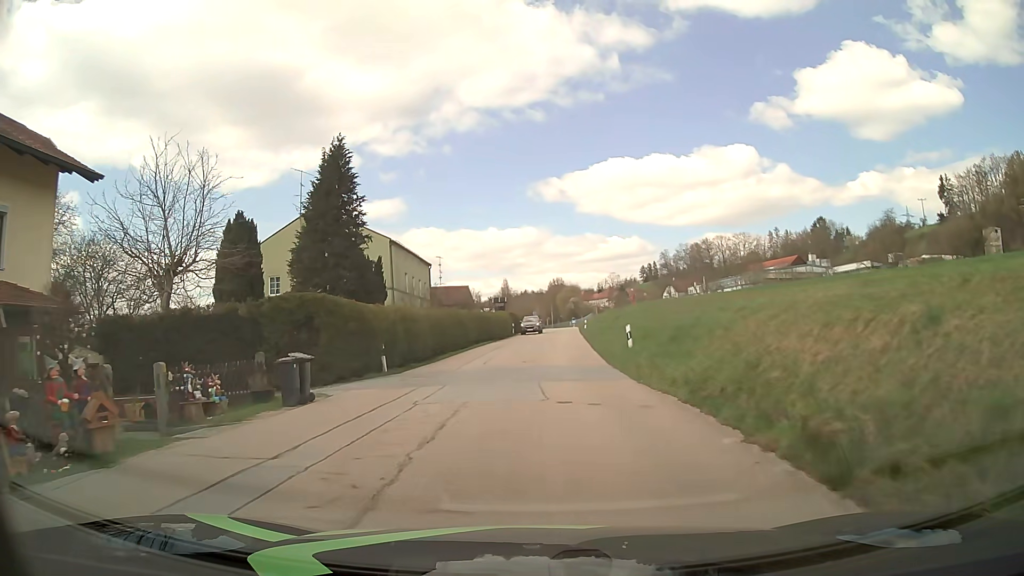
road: tertiary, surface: asphalt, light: Day
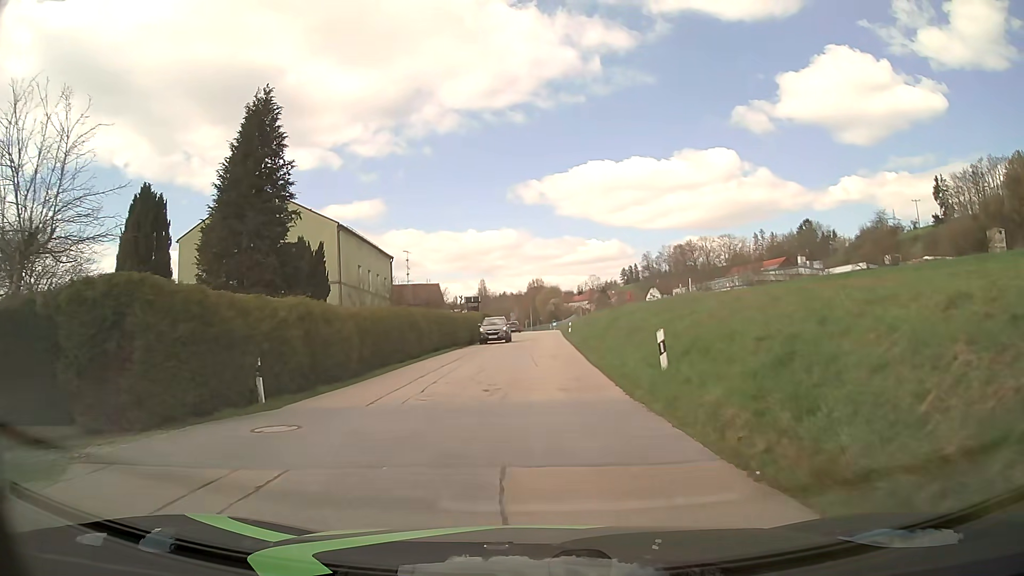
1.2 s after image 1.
(+0.1, +8.8) m; +1°
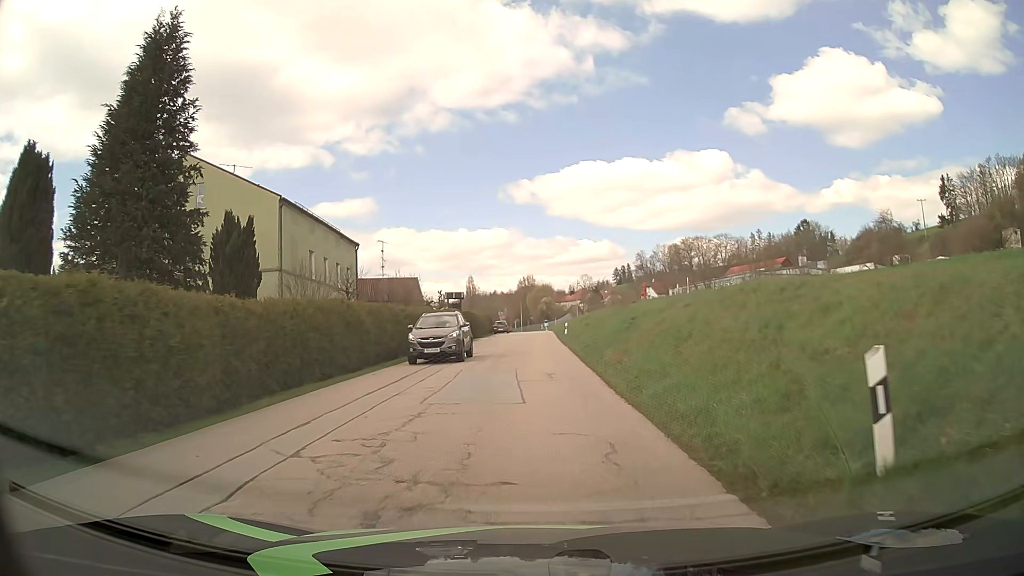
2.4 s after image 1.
(+0.1, +8.8) m; +1°
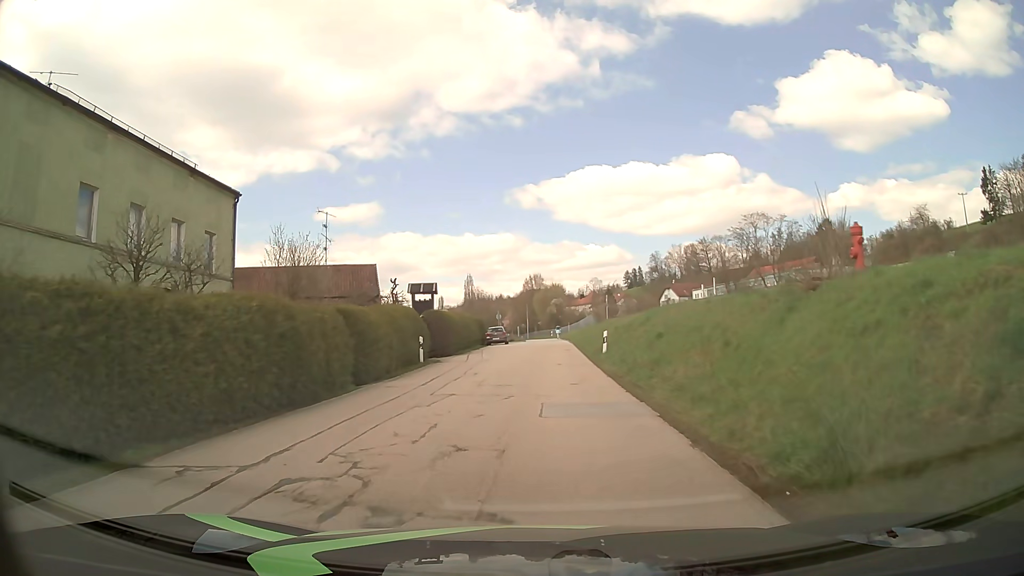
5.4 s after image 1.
(+0.1, +22.1) m; 0°
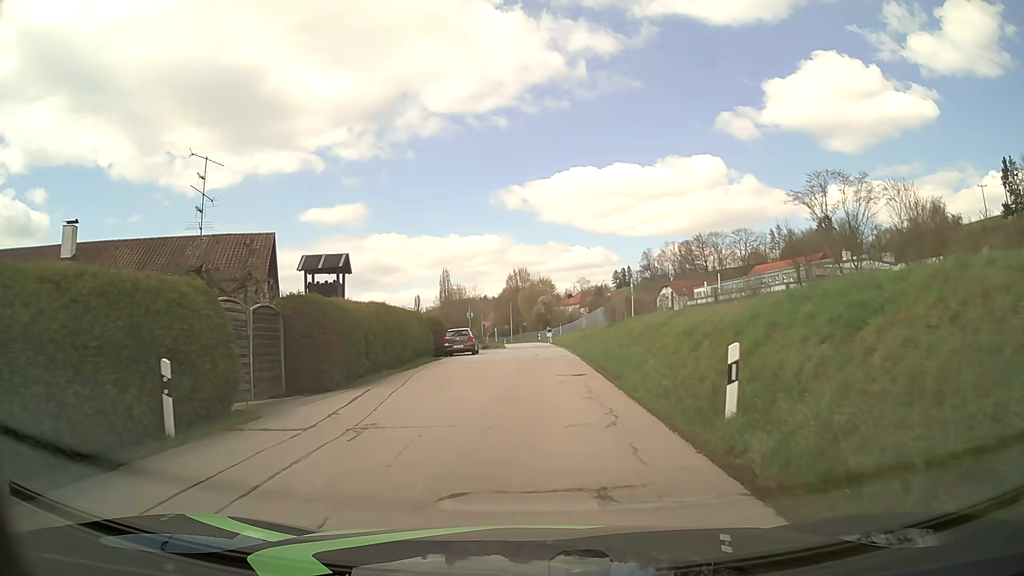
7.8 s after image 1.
(+0.1, +17.9) m; +1°
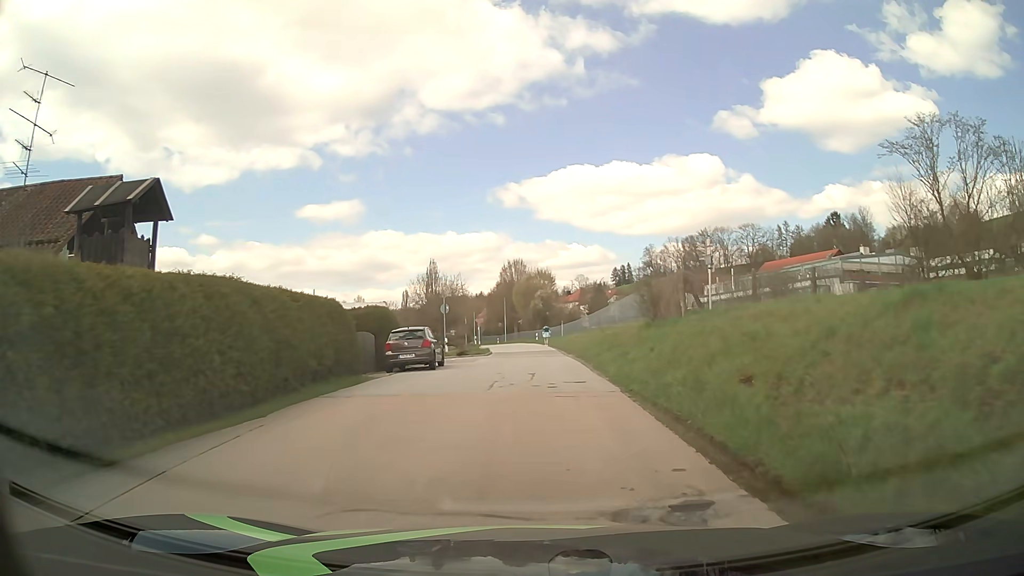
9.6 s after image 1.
(+0.2, +13.4) m; +1°
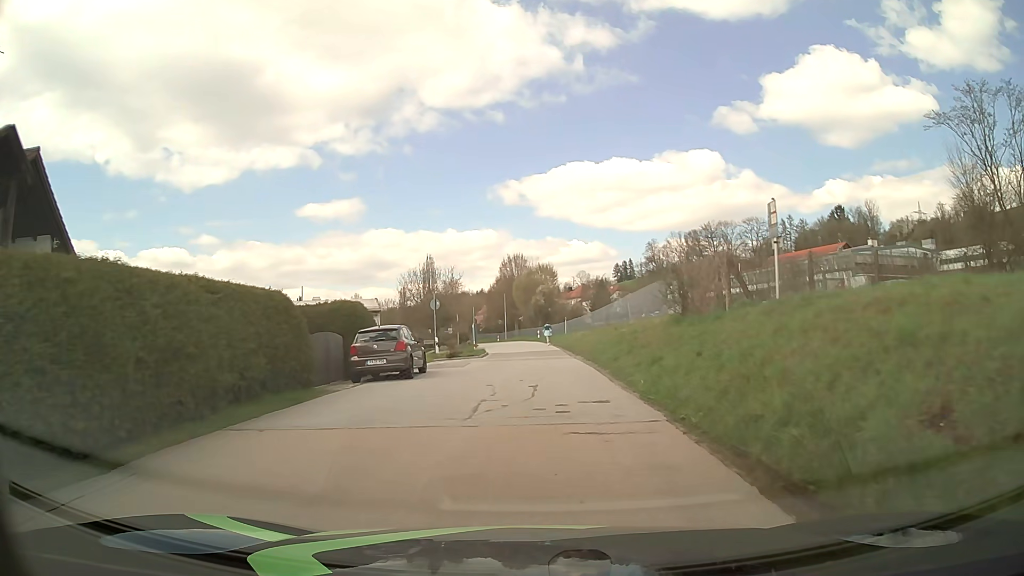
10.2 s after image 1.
(0.0, +4.5) m; +1°
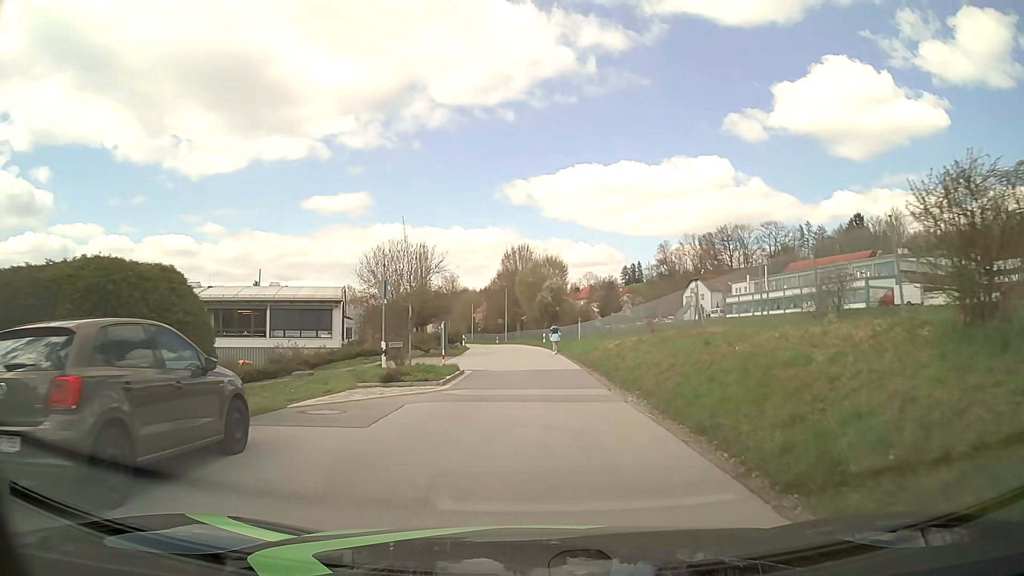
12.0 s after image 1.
(-0.3, +13.4) m; -1°
